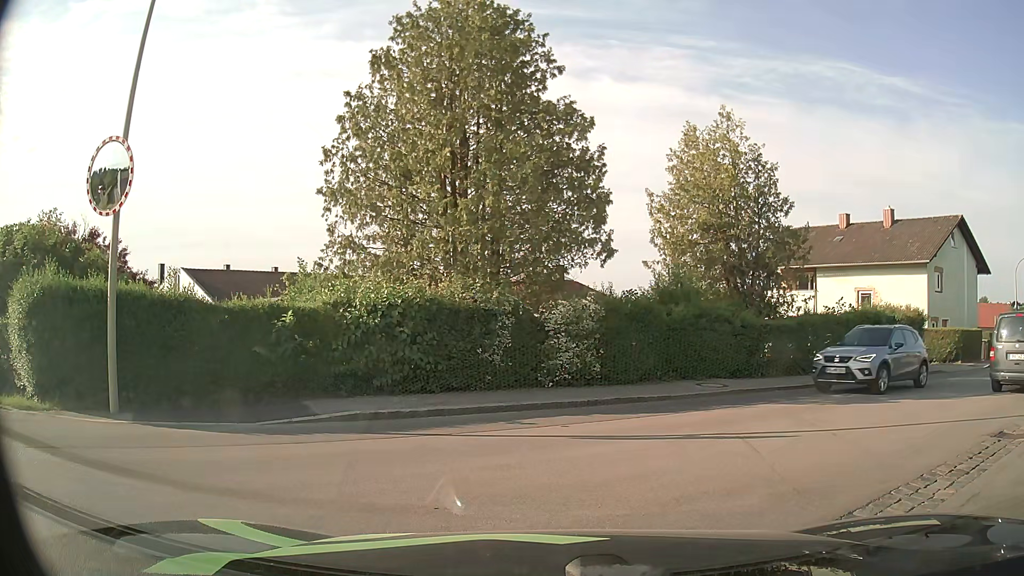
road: residential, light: Day
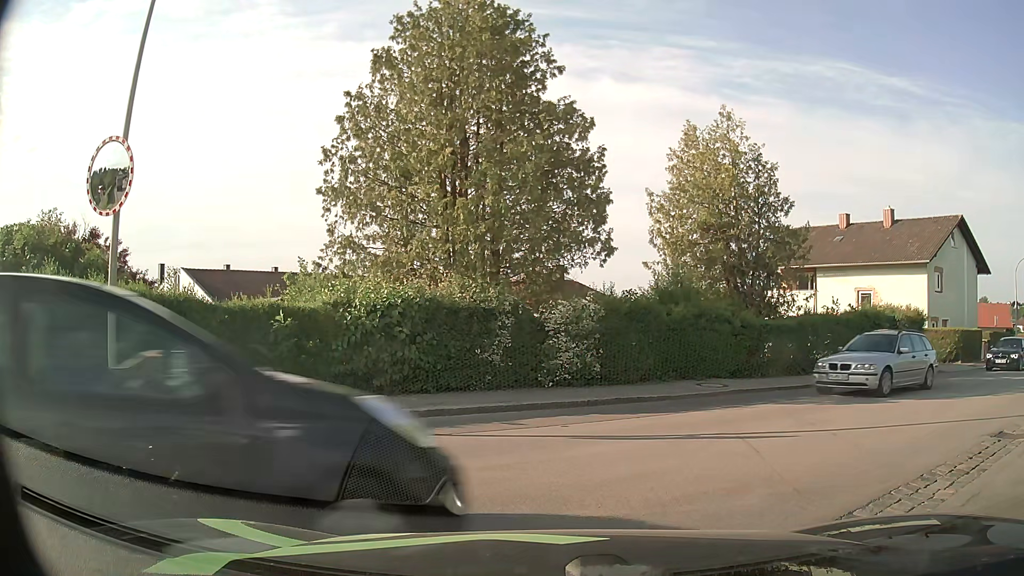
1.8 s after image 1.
(0.0, 0.0) m; 0°
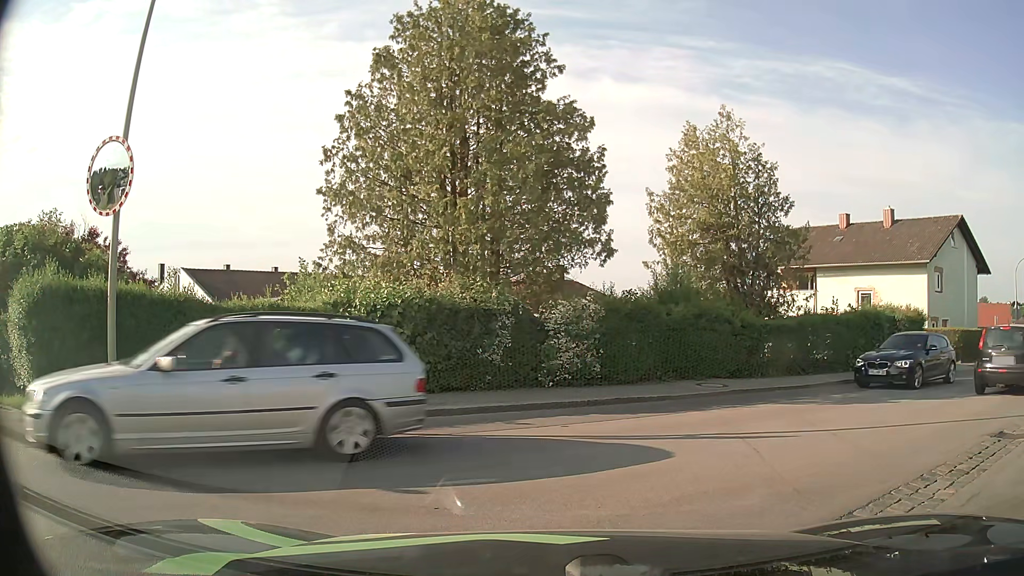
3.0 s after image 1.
(0.0, 0.0) m; 0°
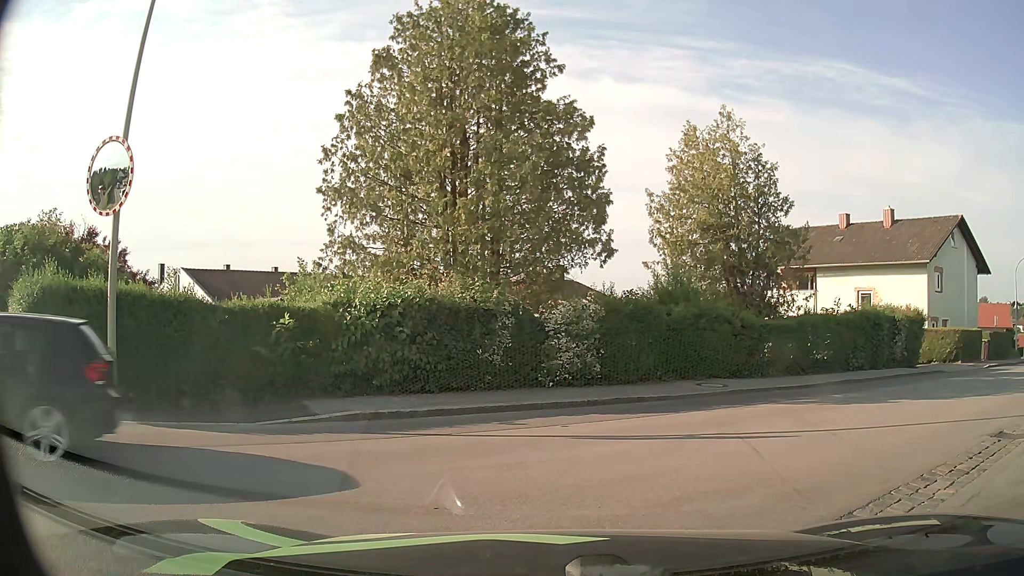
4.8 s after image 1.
(0.0, 0.0) m; 0°
